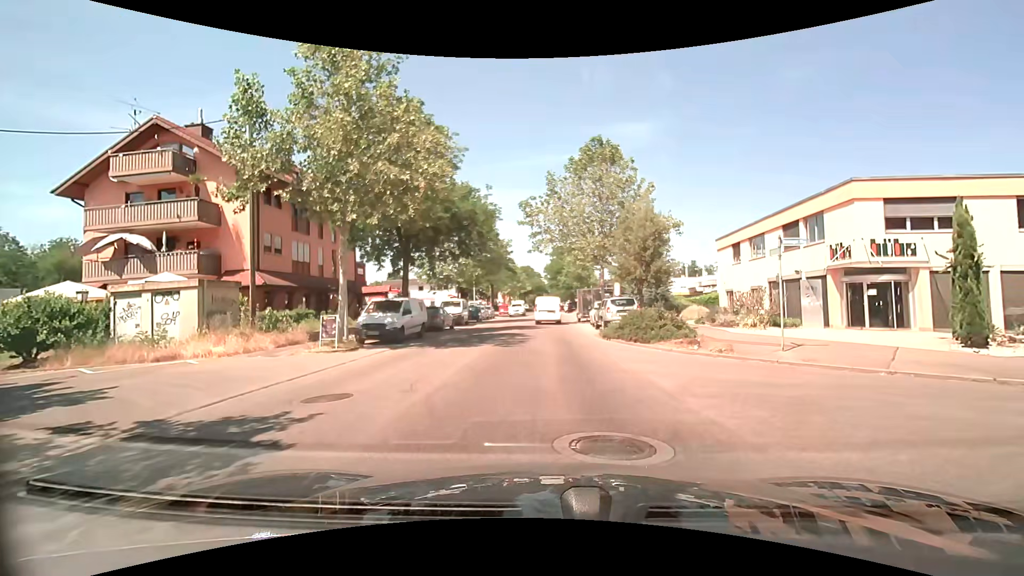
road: unclassified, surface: asphalt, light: Day
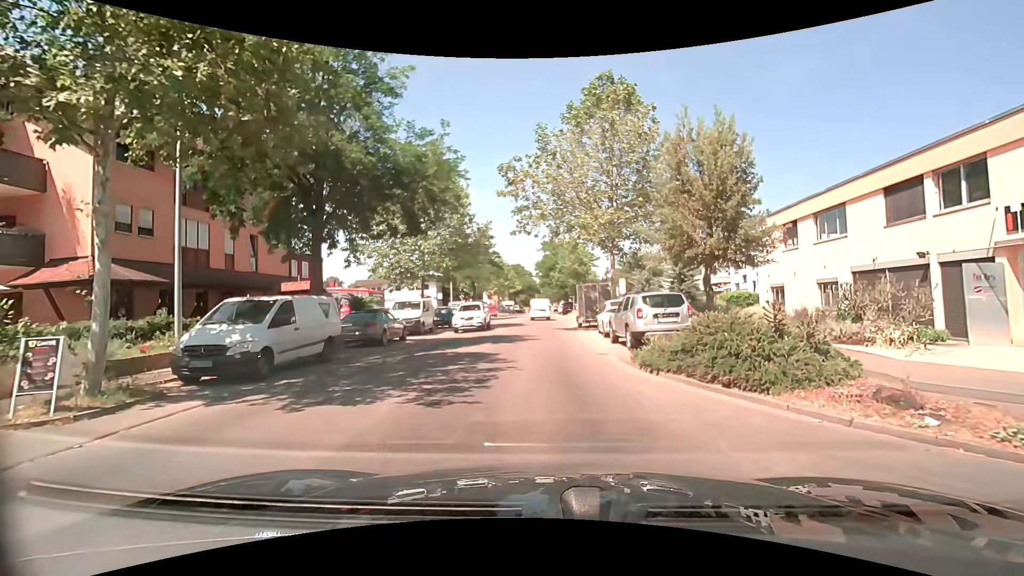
(+0.2, +9.6) m; +1°
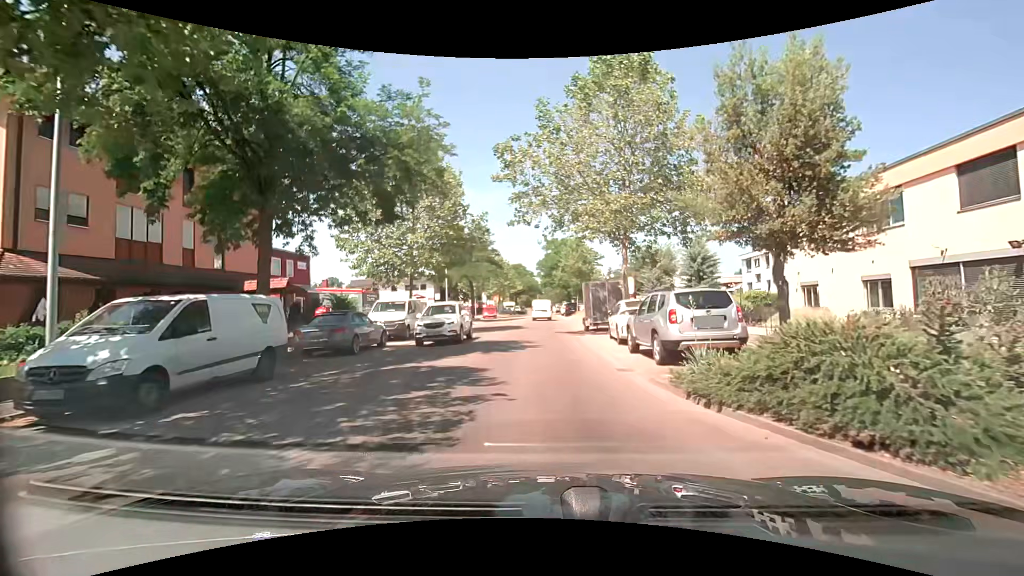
(0.0, +3.3) m; 0°
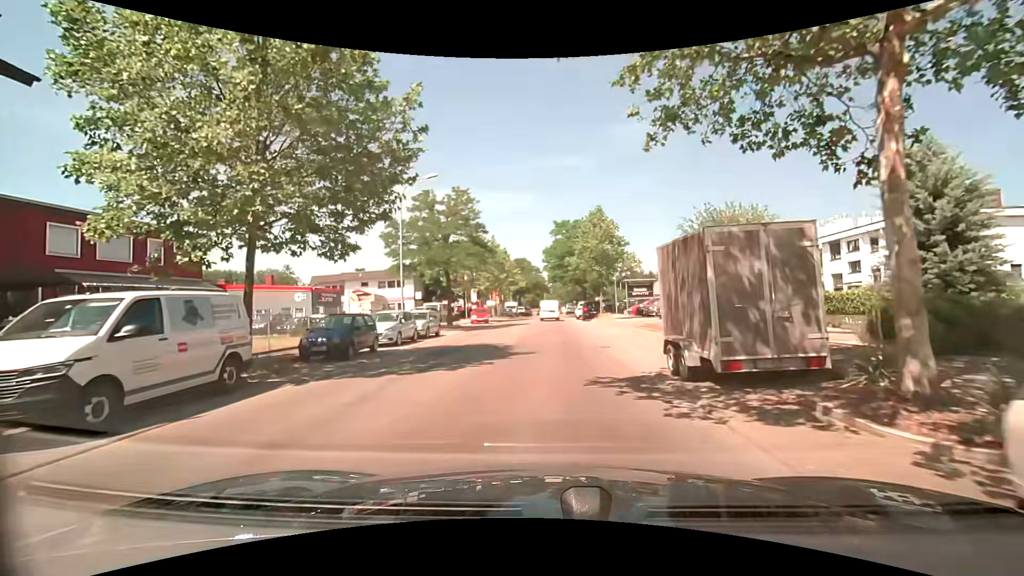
(-0.1, +16.6) m; 0°
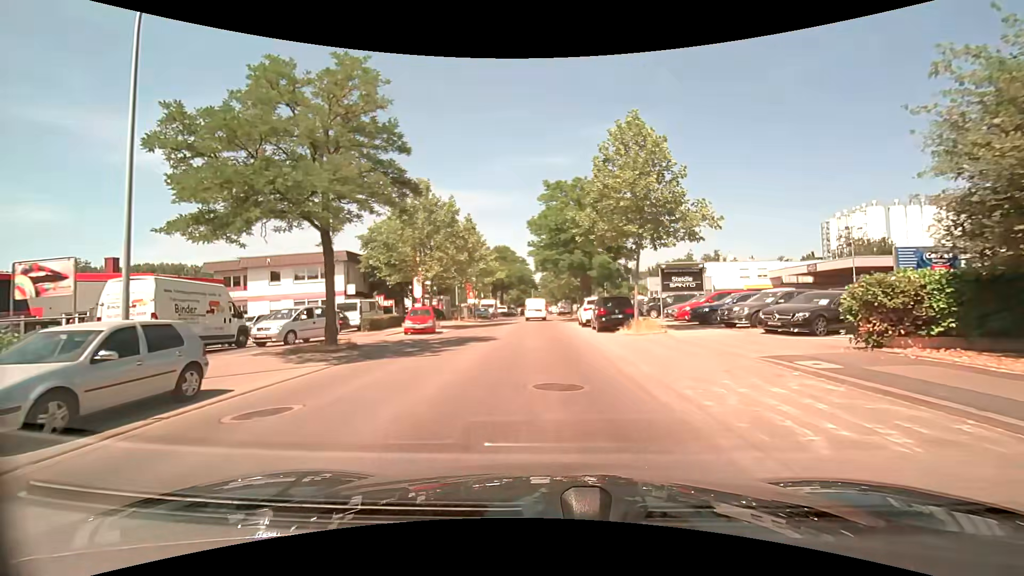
(-0.1, +18.7) m; +1°
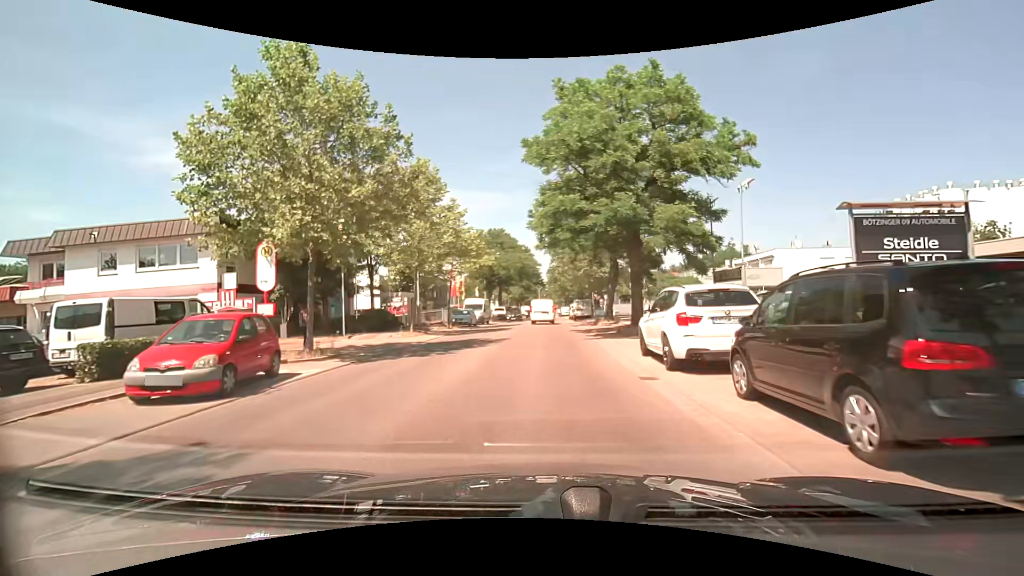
(-0.2, +18.5) m; -1°
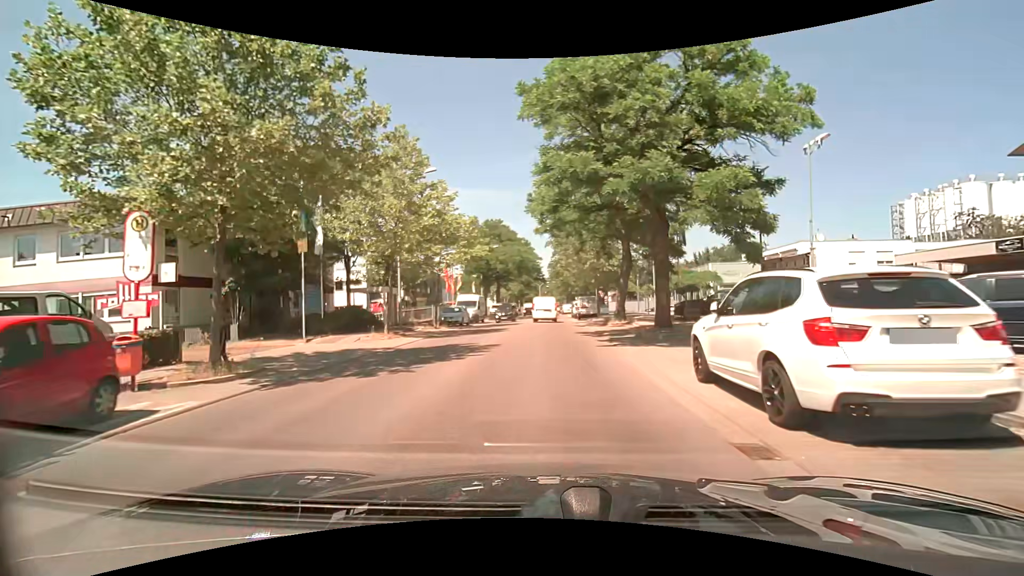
(0.0, +4.6) m; 0°
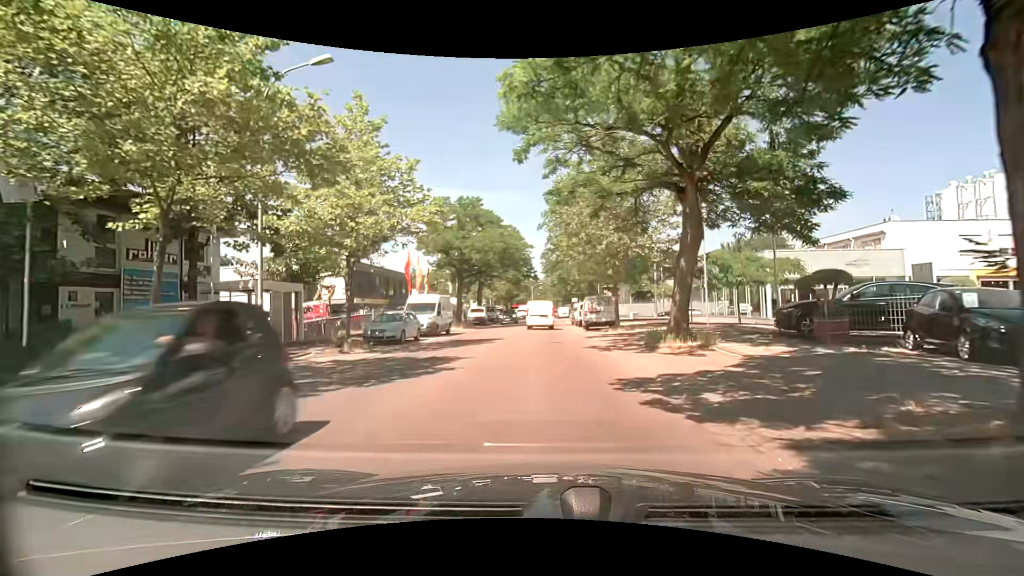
(0.0, +13.6) m; +1°
